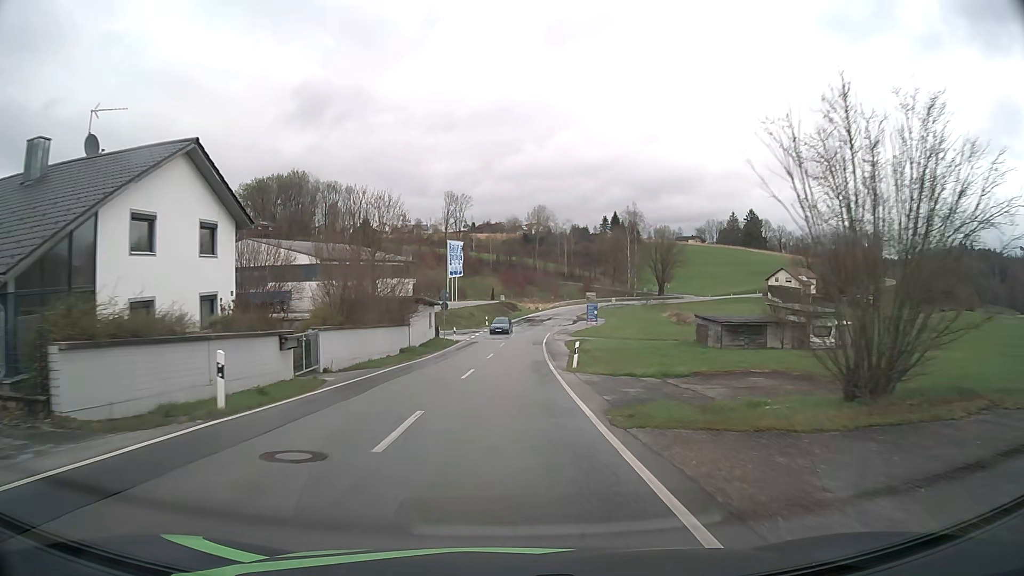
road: tertiary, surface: asphalt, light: Day
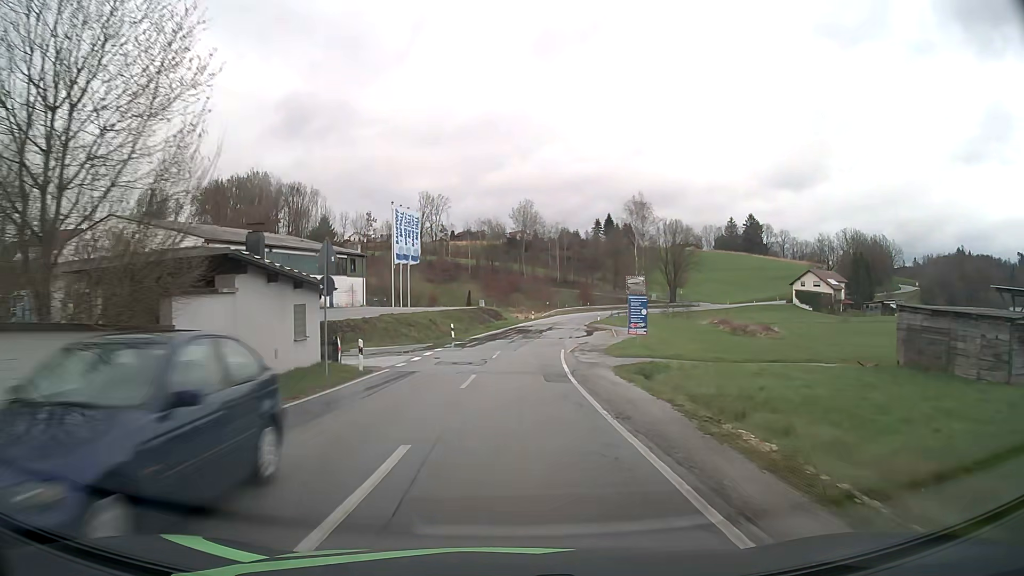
(+0.2, +28.0) m; +1°
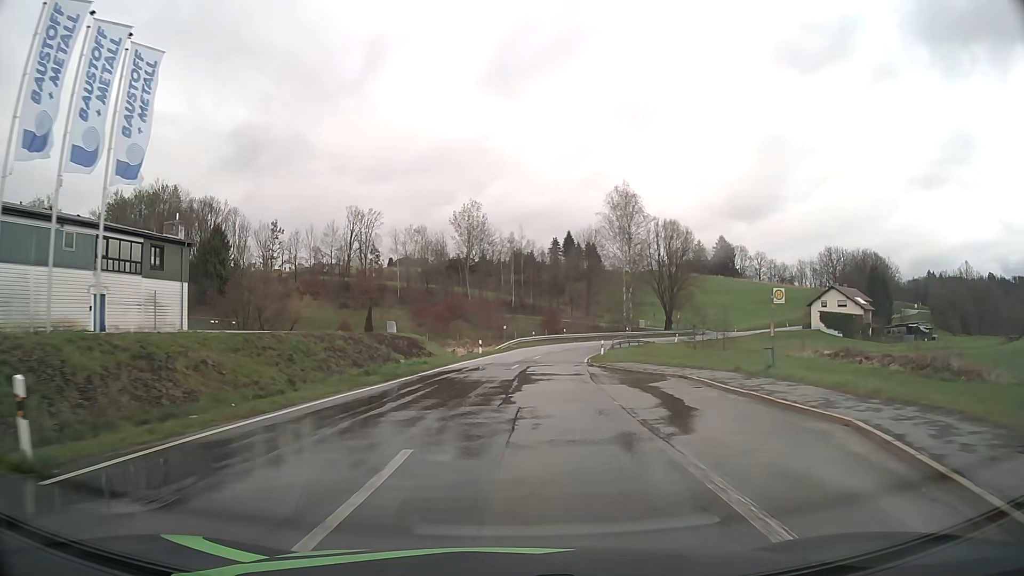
(+1.4, +36.7) m; +5°
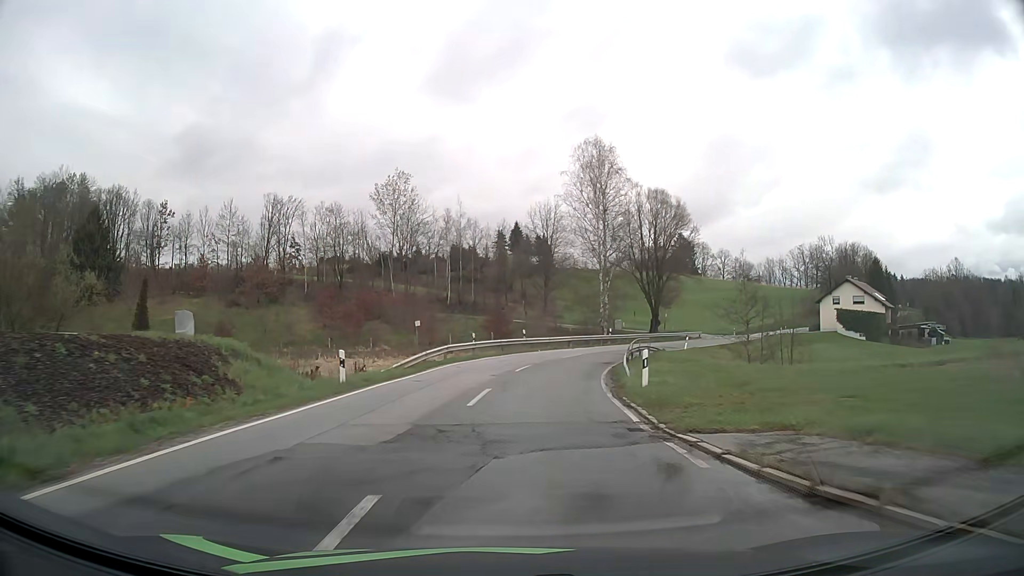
(+1.1, +26.2) m; +5°
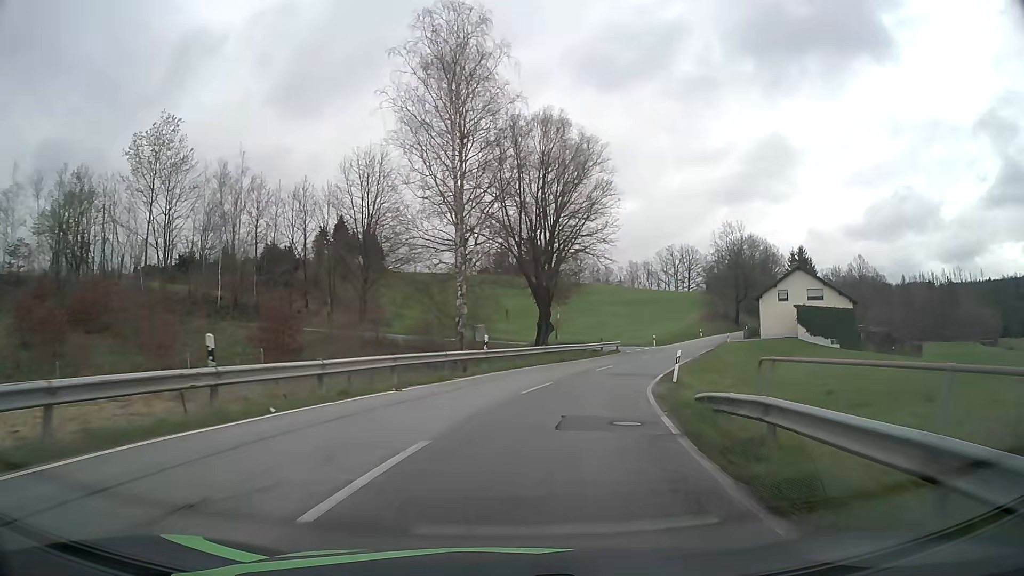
(+3.0, +32.2) m; +13°
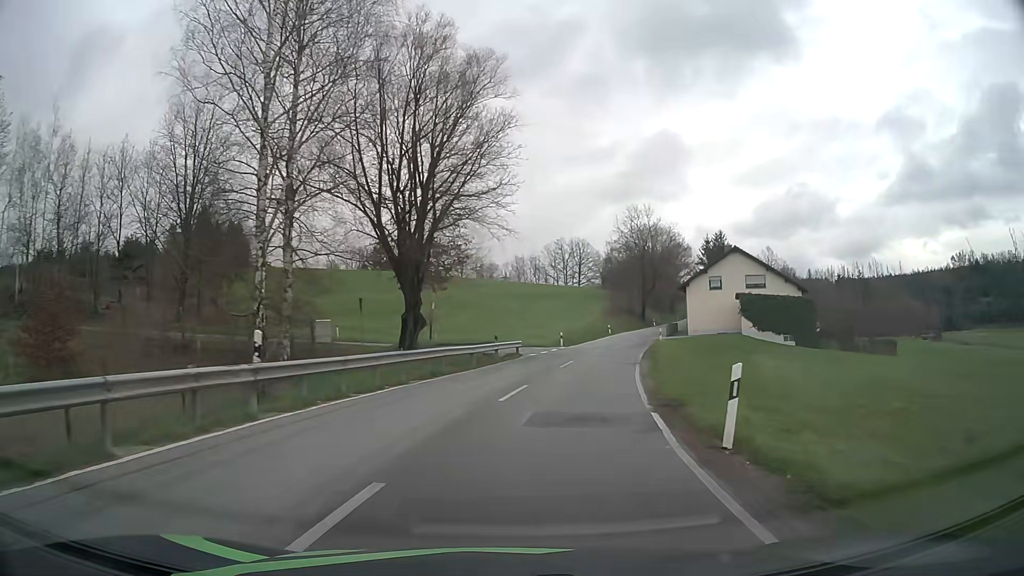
(+1.3, +14.6) m; +10°
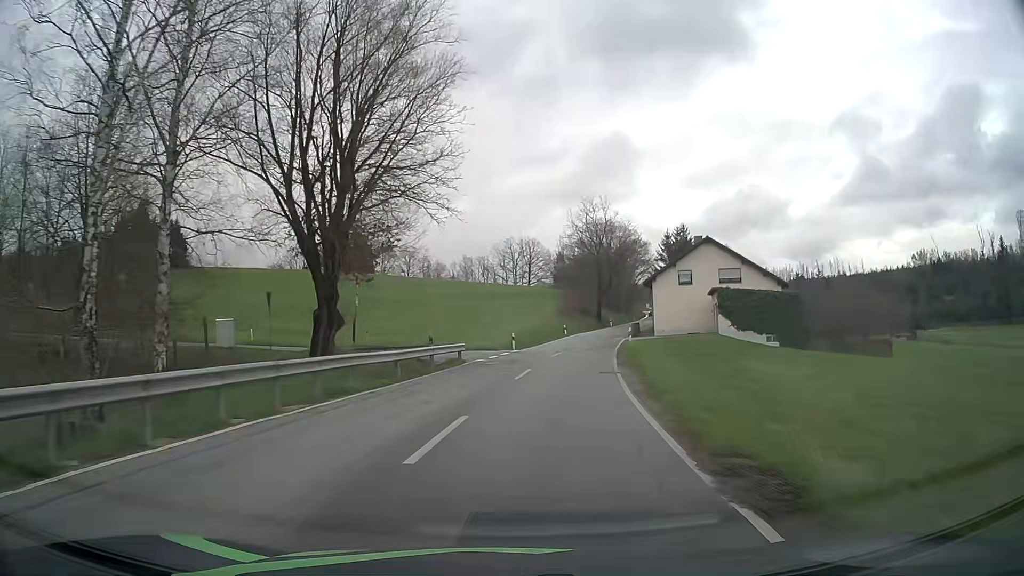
(+0.3, +6.7) m; +4°
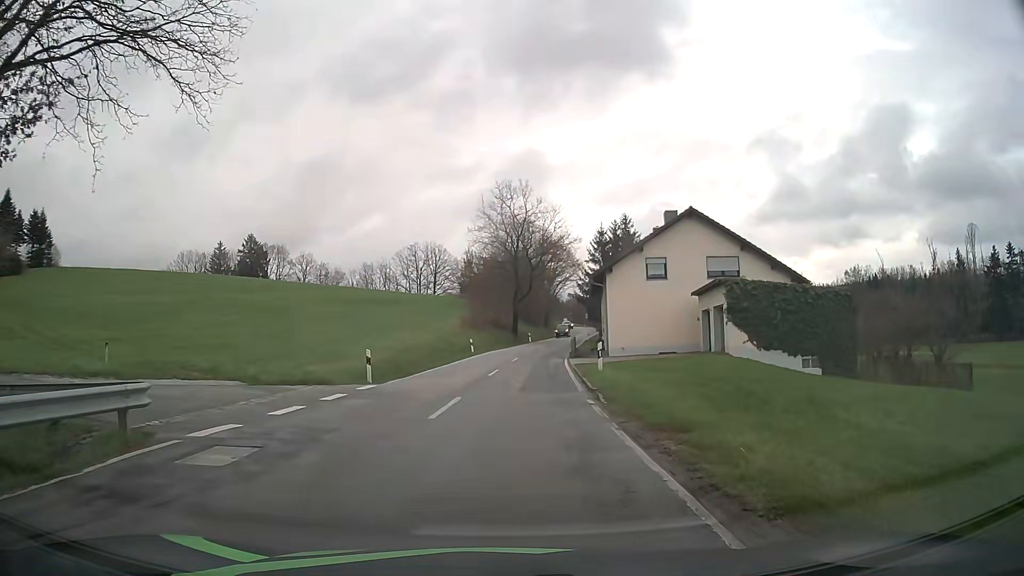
(+1.5, +19.0) m; +7°
